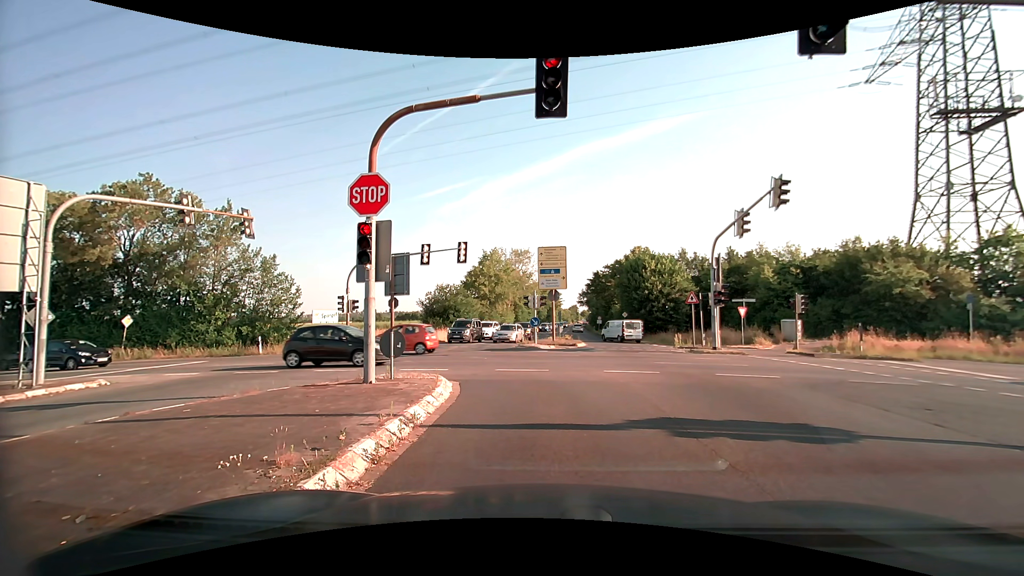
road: secondary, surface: asphalt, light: Day
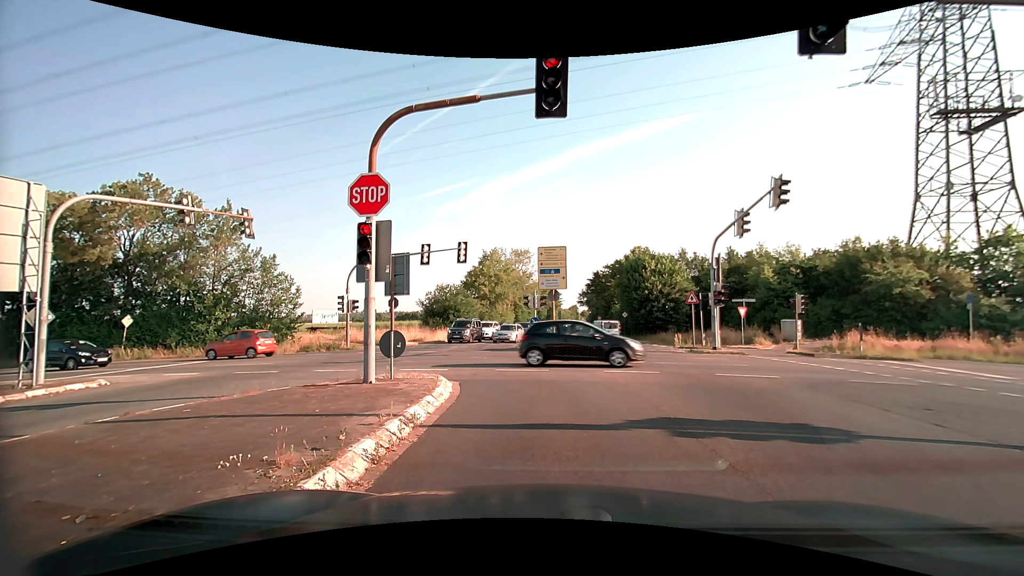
(0.0, 0.0) m; 0°
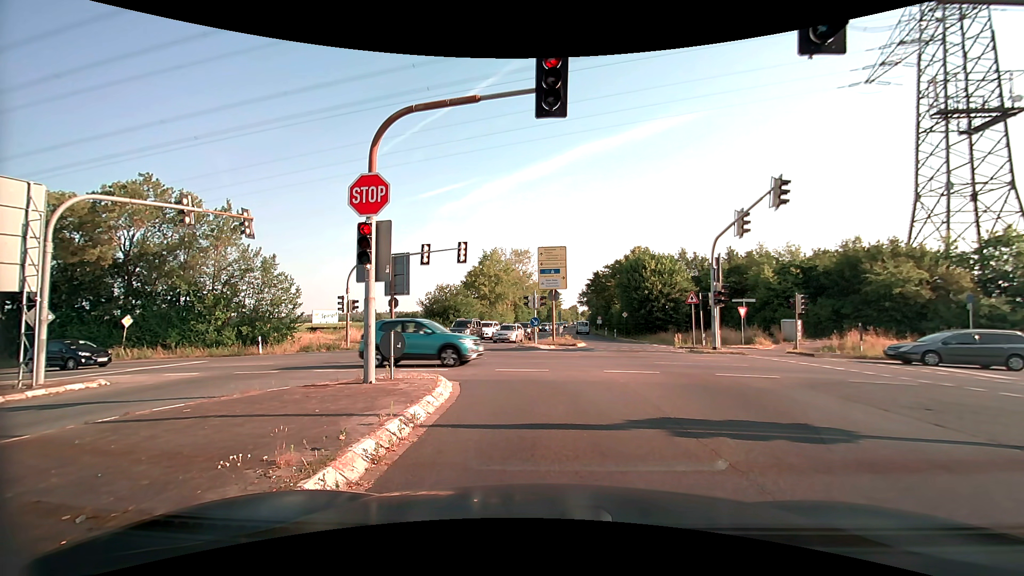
(0.0, 0.0) m; 0°
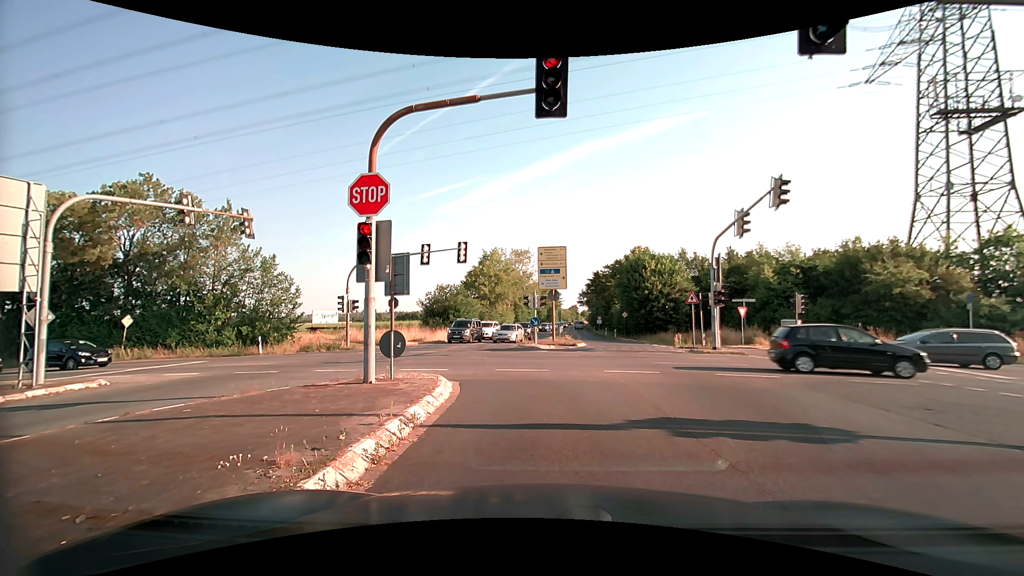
(0.0, 0.0) m; 0°
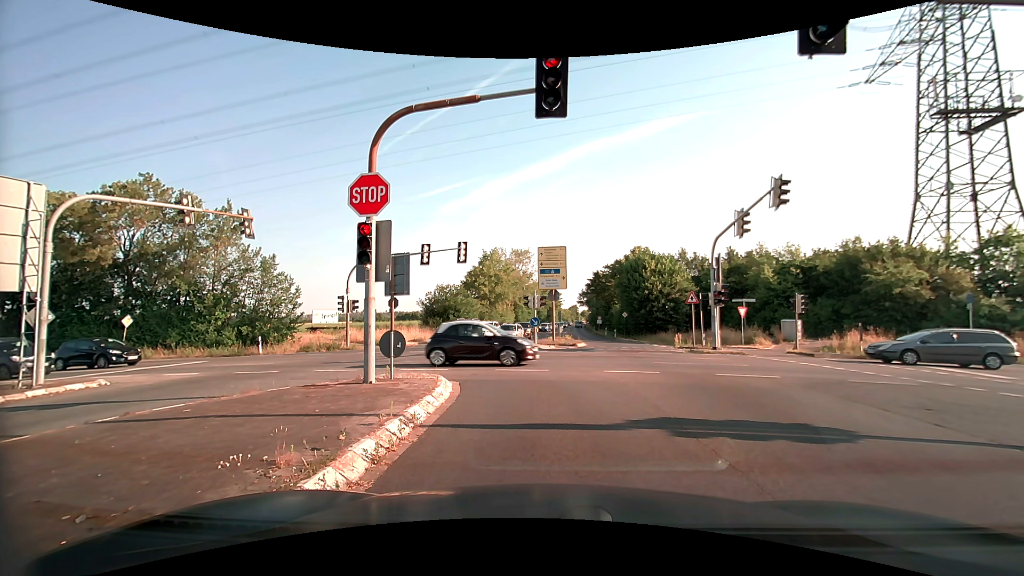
(0.0, 0.0) m; 0°
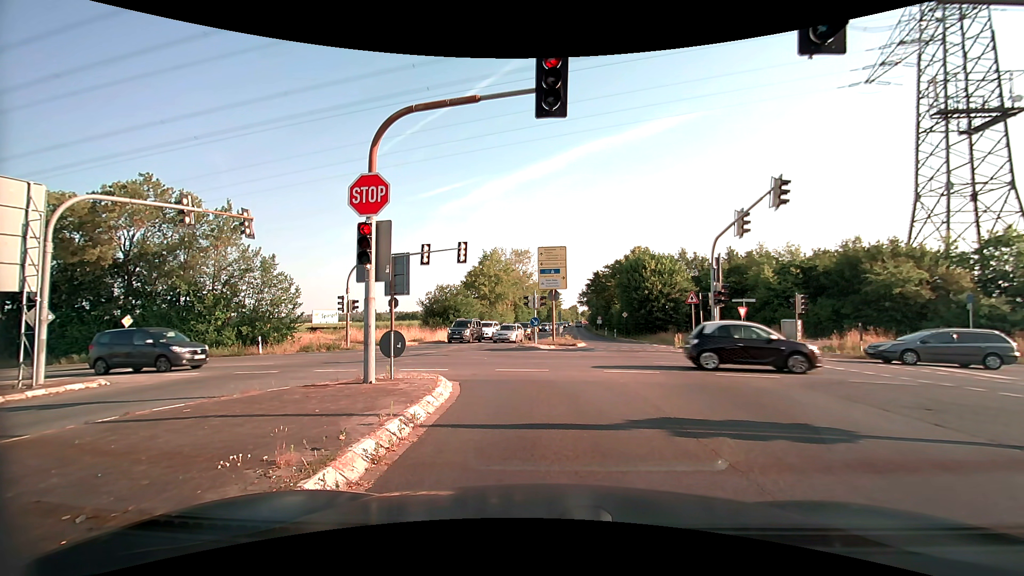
(0.0, 0.0) m; 0°
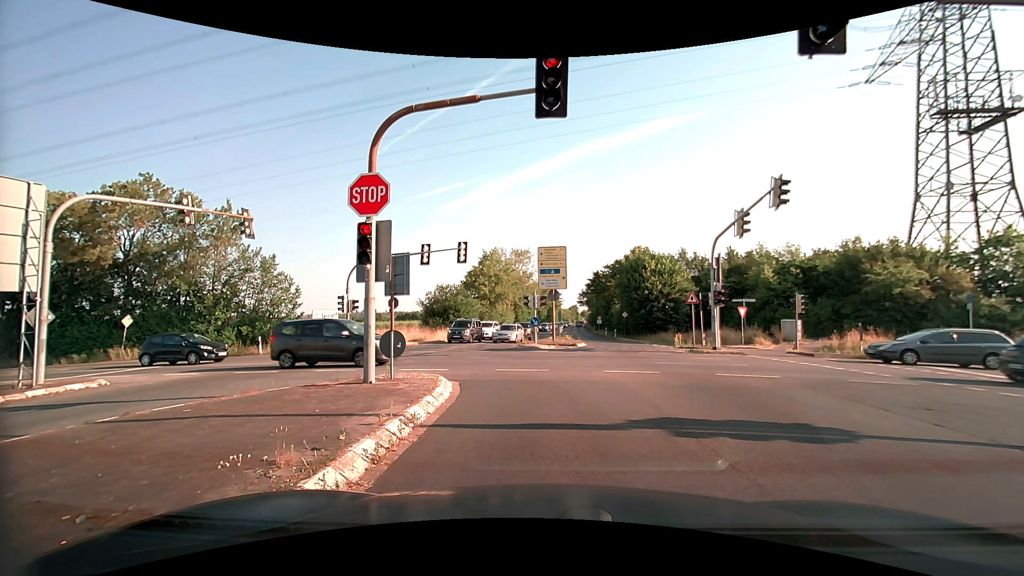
(0.0, 0.0) m; 0°
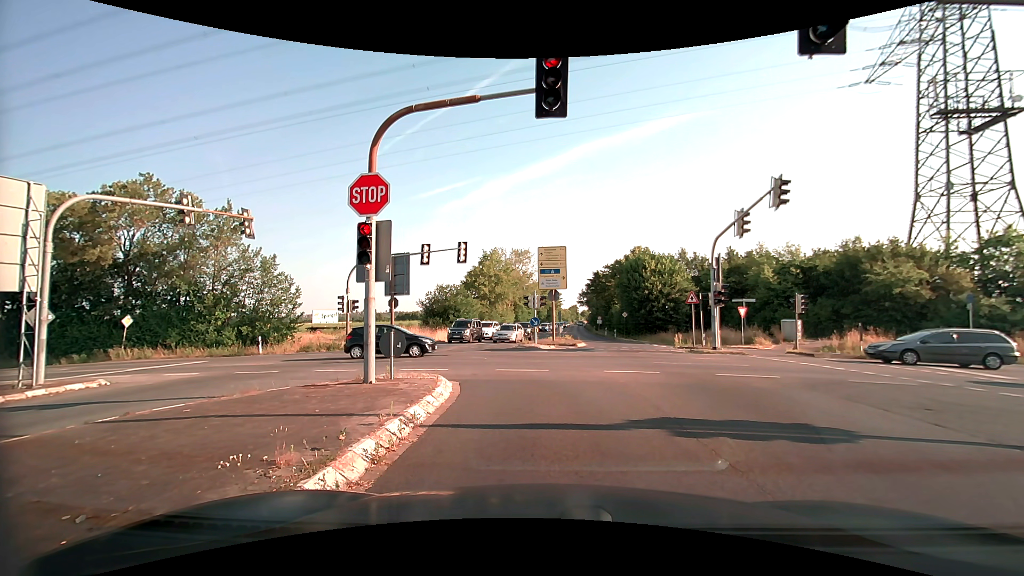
(0.0, 0.0) m; 0°
